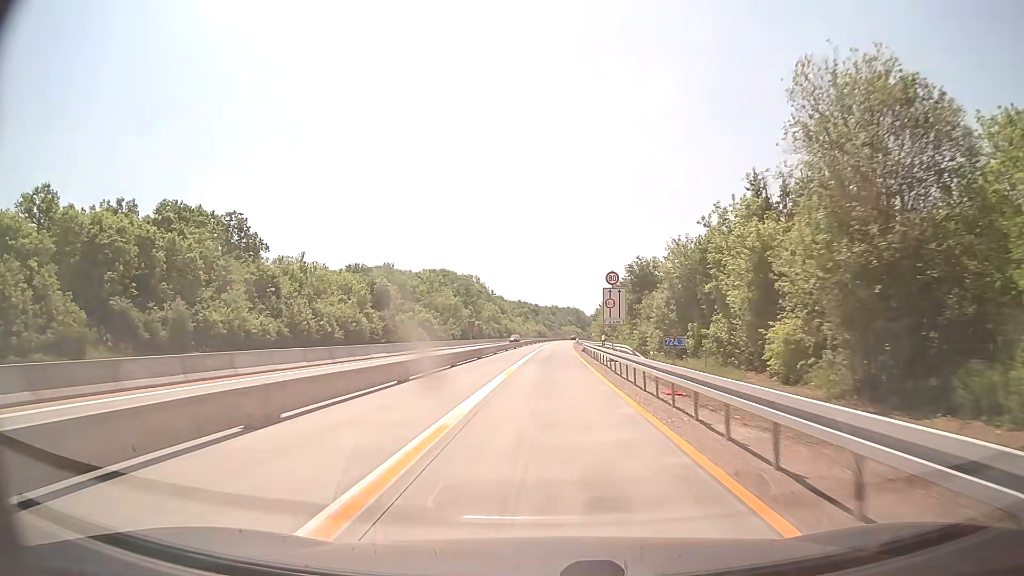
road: motorway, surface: concrete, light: Day
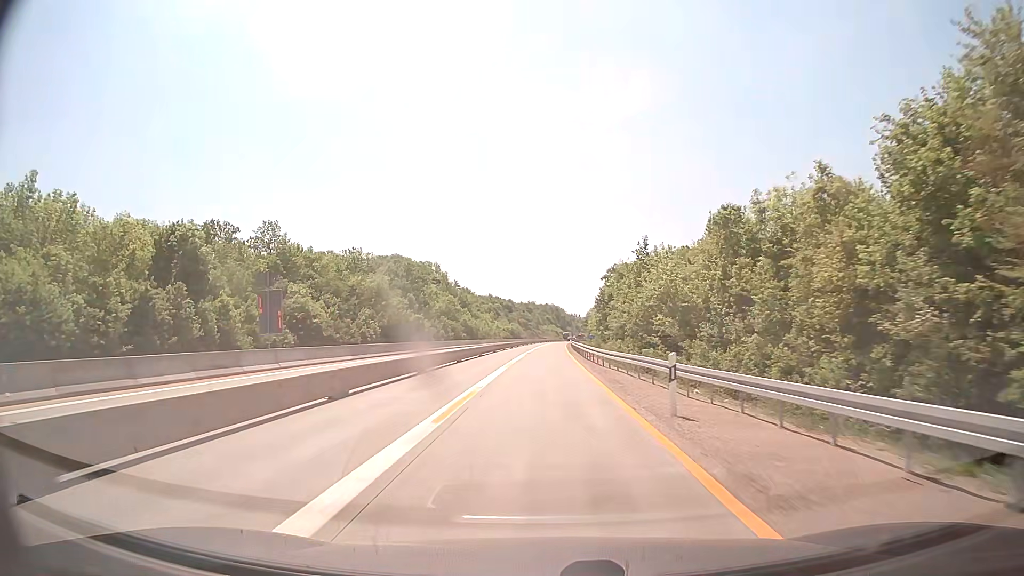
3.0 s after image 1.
(+1.2, +65.4) m; +2°
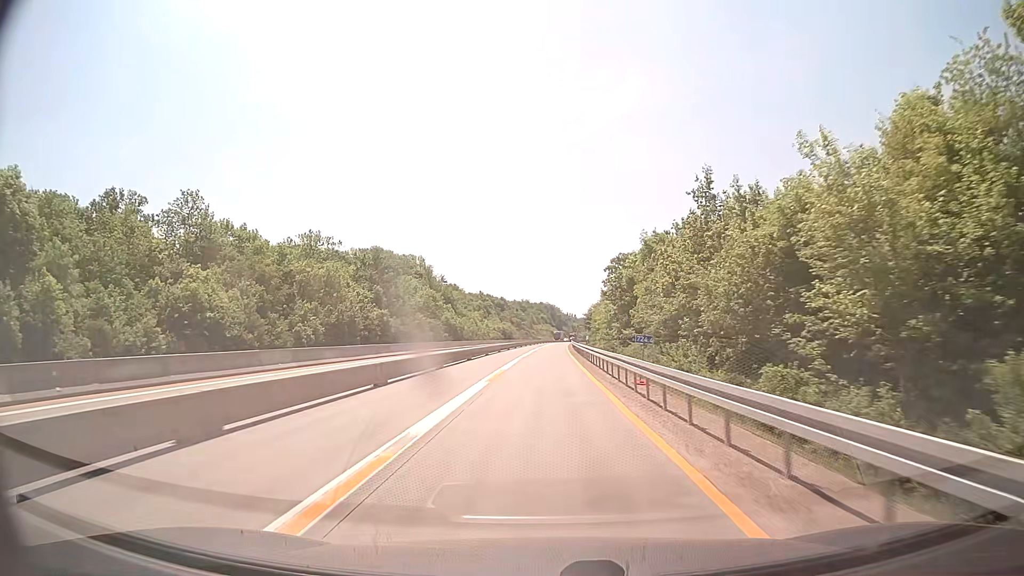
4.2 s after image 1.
(+0.1, +26.2) m; +1°
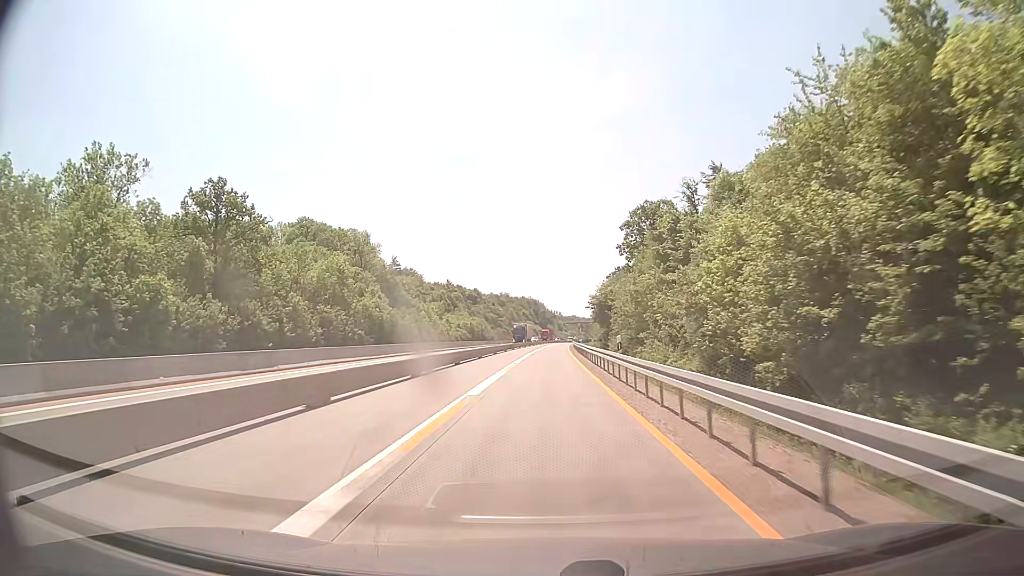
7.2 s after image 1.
(+0.7, +65.3) m; +1°
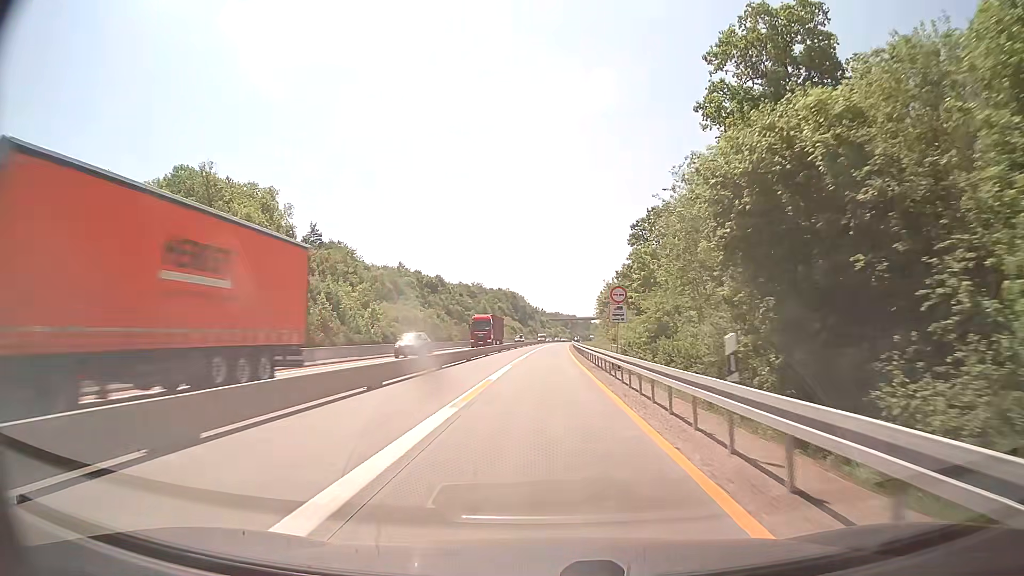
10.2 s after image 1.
(+0.8, +65.4) m; +2°
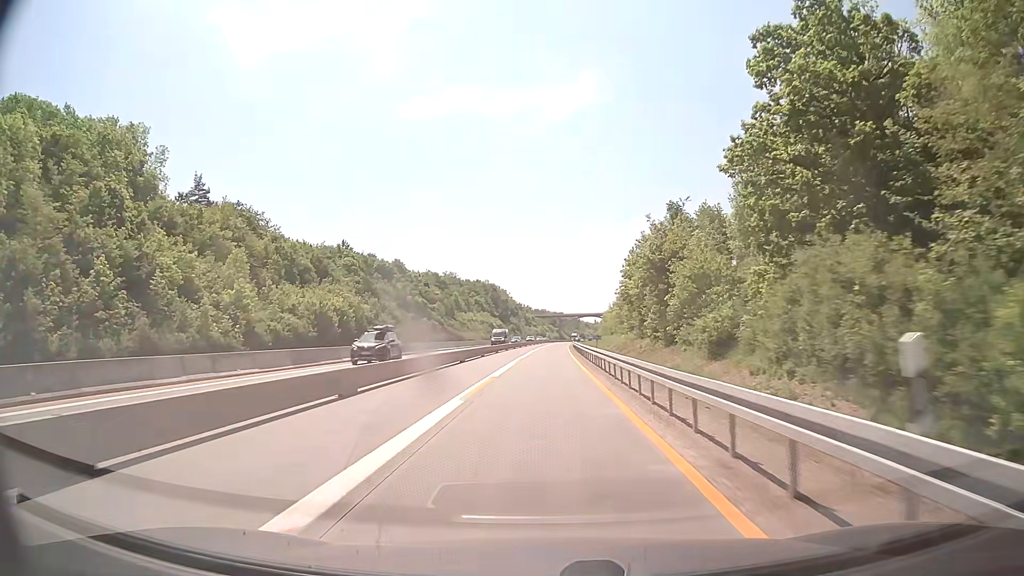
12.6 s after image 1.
(+0.5, +52.3) m; +1°
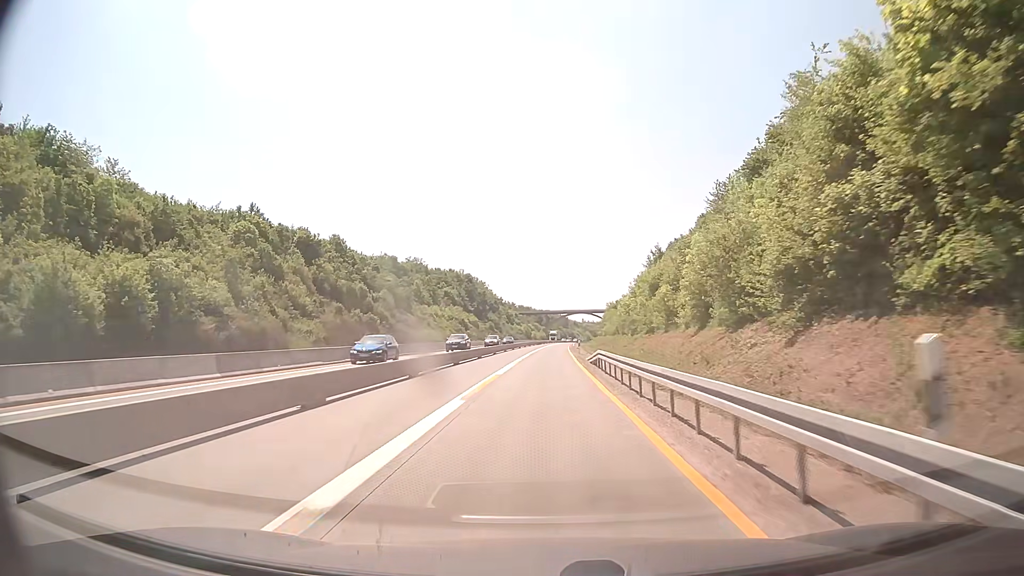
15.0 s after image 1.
(+0.7, +52.3) m; +1°
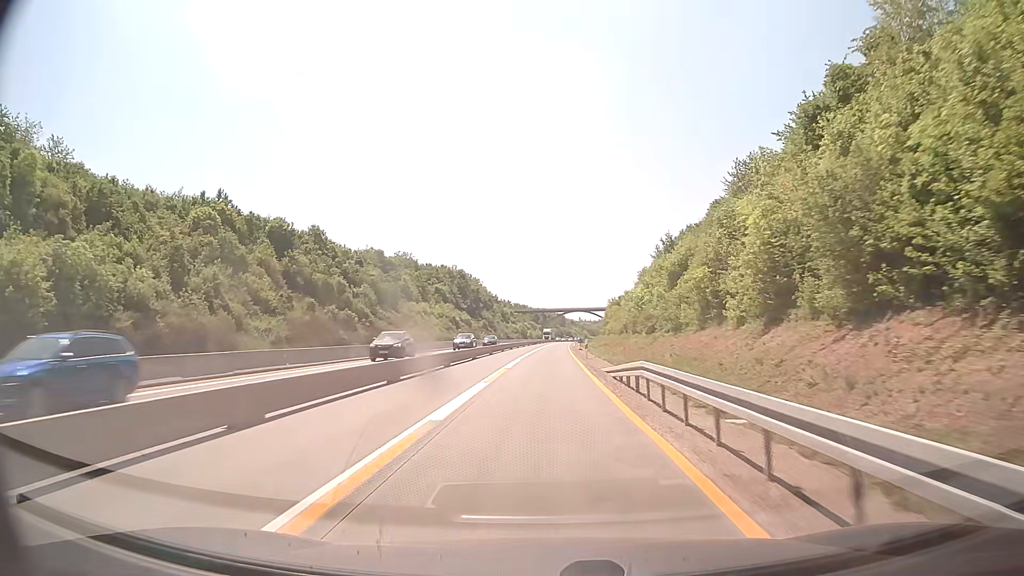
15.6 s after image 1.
(0.0, +13.1) m; 0°
(0, +10) (0, +20) (0, +30) (+1, +40) (+1, +50) (+1, +60) (+1, +70) (+2, +80) (+2, +90) (+3, +100) m
